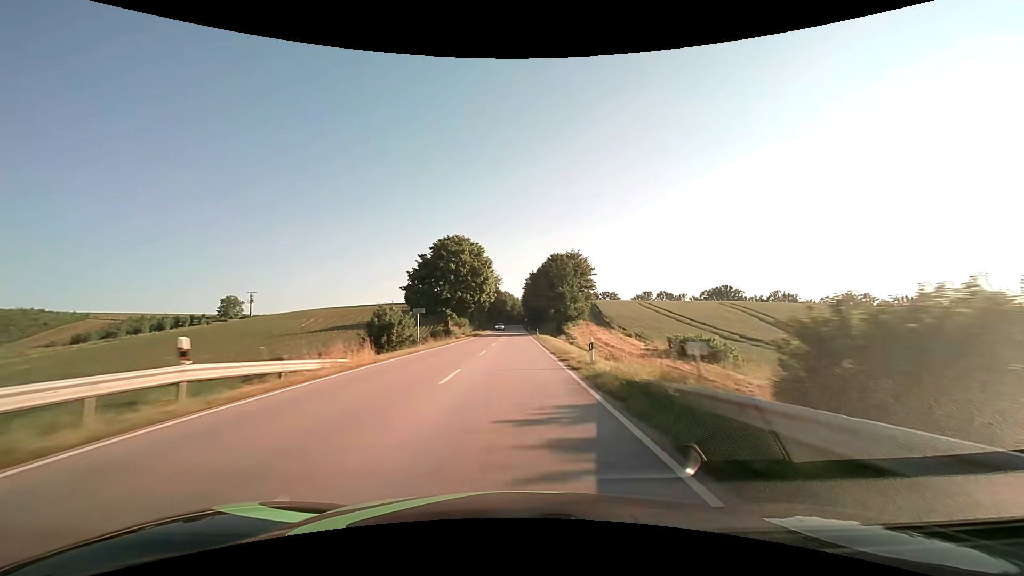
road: secondary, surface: asphalt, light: Day
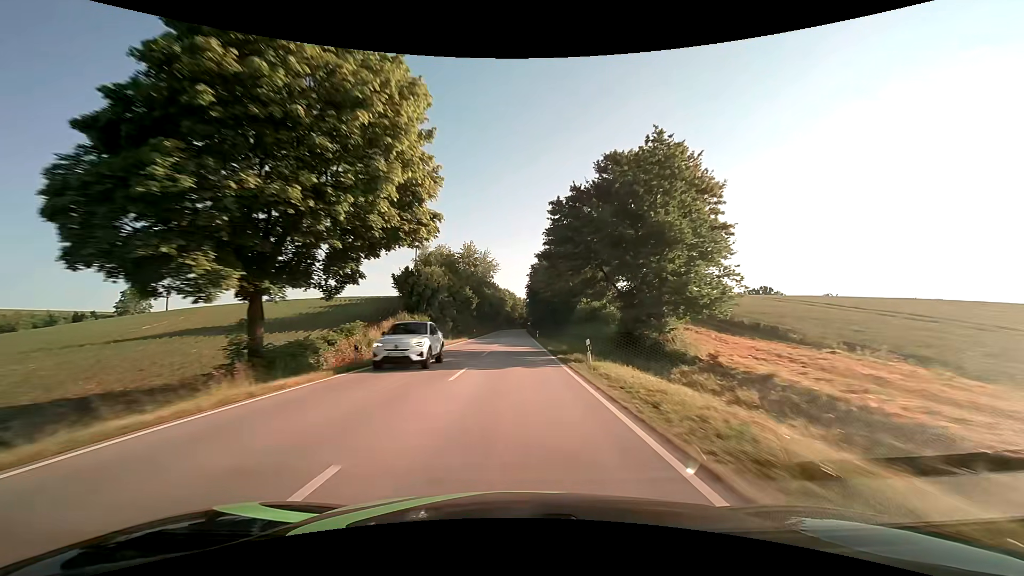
(-0.1, +47.2) m; 0°
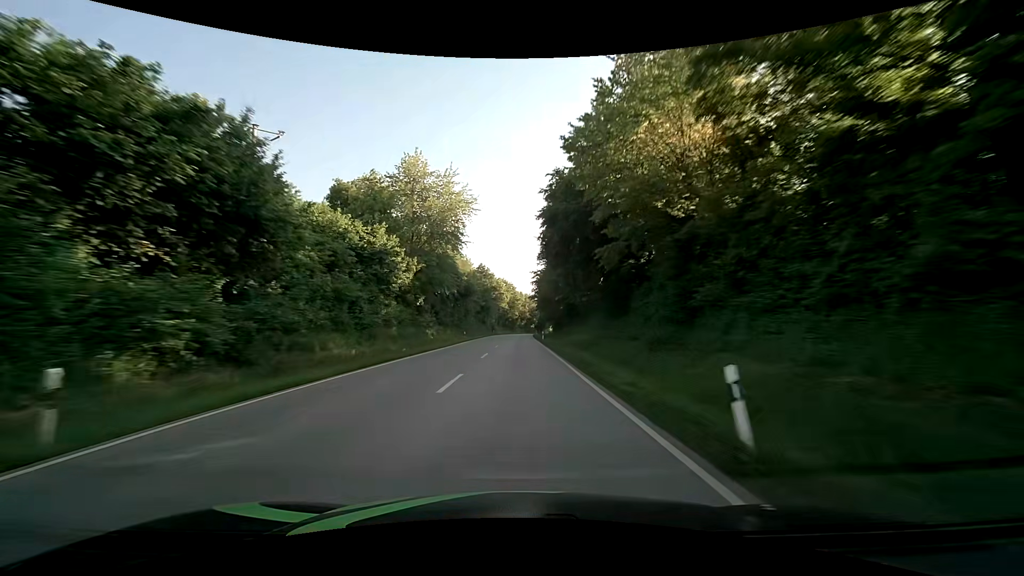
(+0.1, +62.9) m; 0°
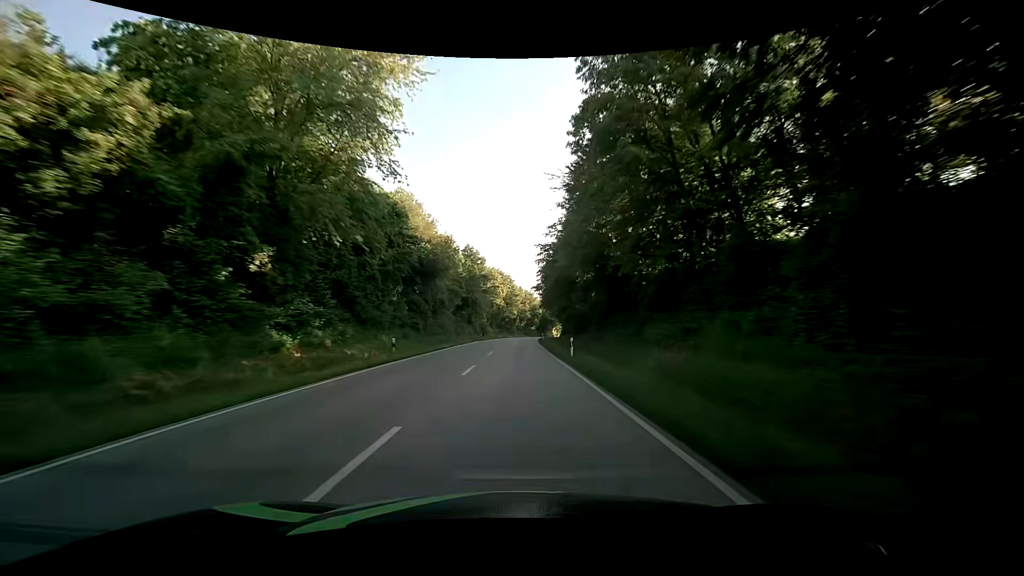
(0.0, +31.4) m; -1°
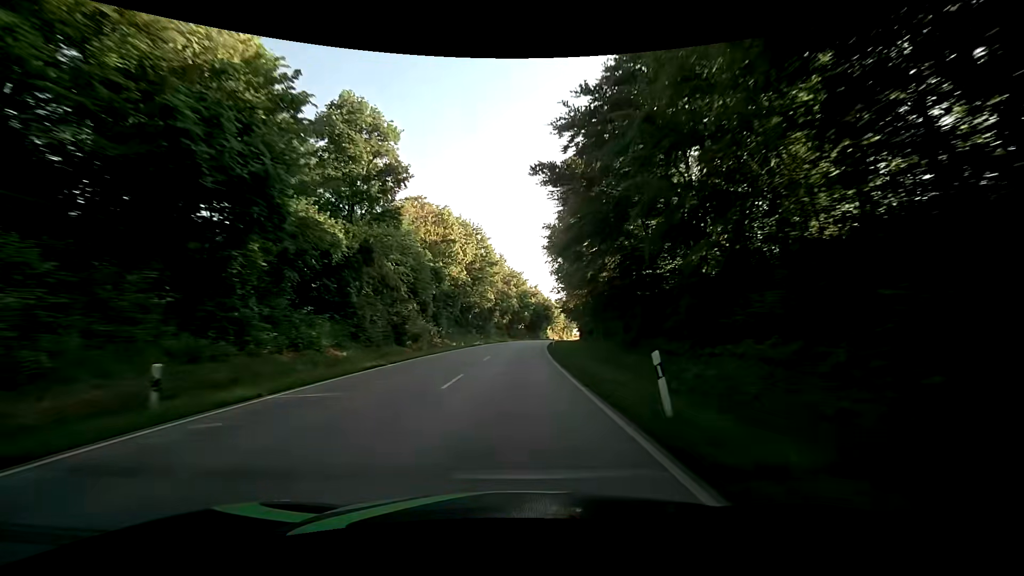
(+1.5, +62.9) m; +2°
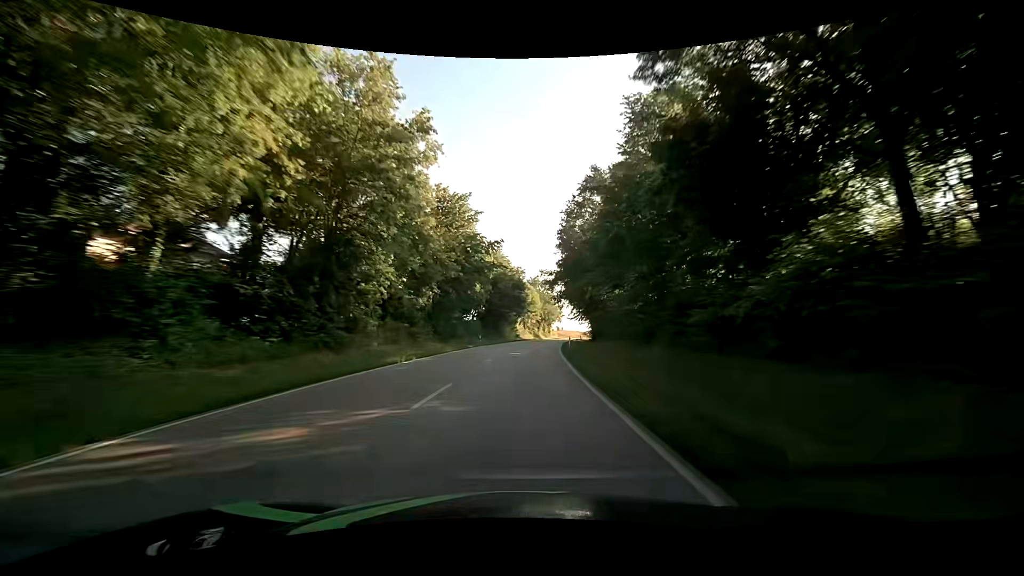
(+2.1, +63.2) m; +4°
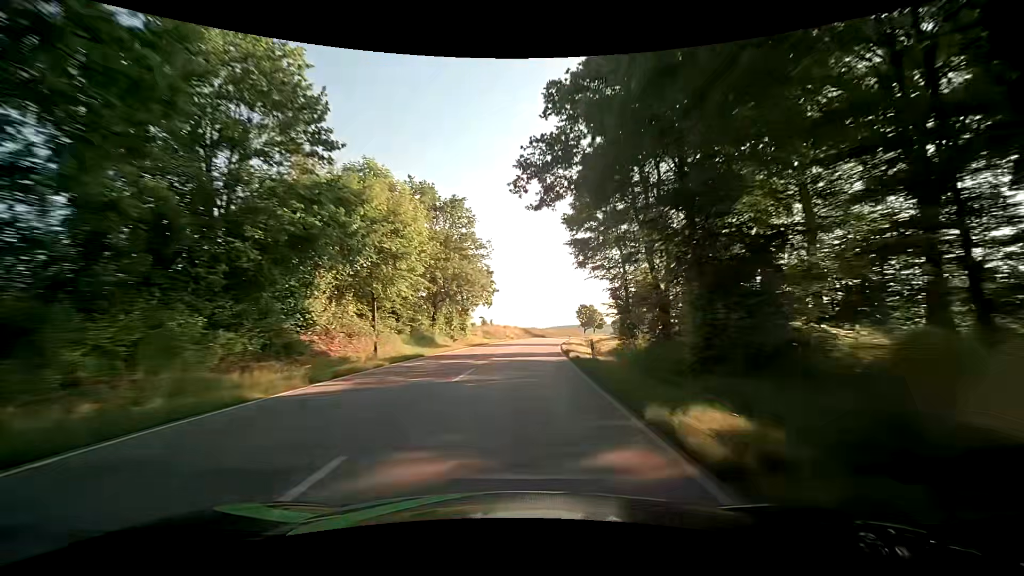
(+6.5, +79.0) m; +9°
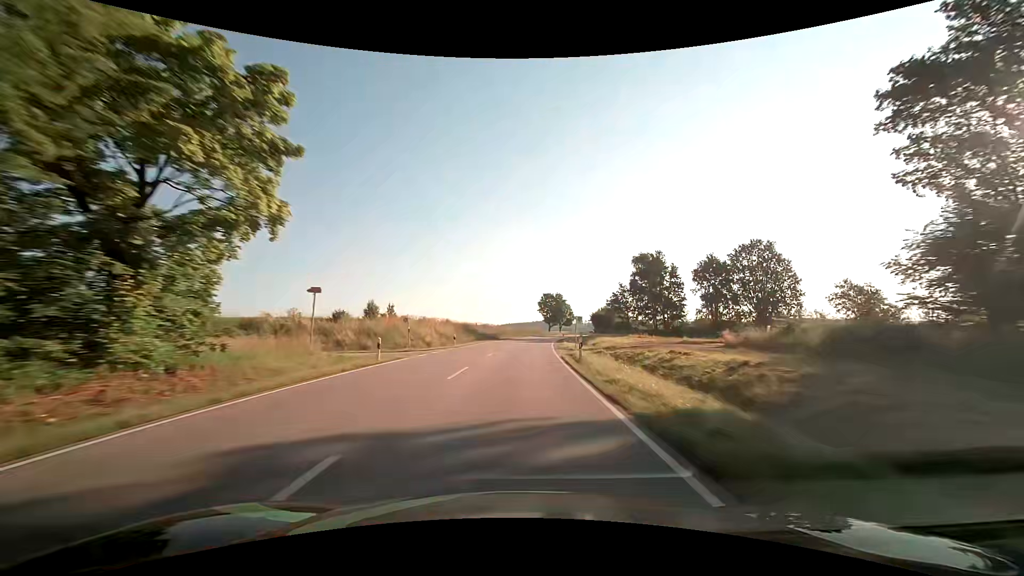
(+2.0, +47.7) m; +5°
(0, +10) (0, +20) (+1, +30) (+1, +40) (+2, +50) (+3, +60) (+4, +70) (+5, +80) (+7, +90) (+8, +100) m
